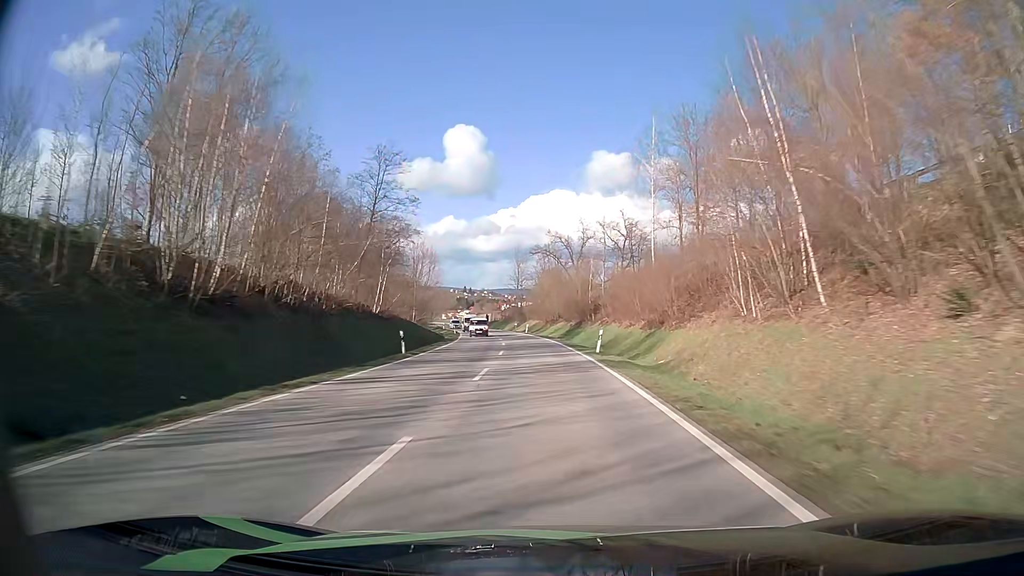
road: secondary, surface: asphalt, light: Day
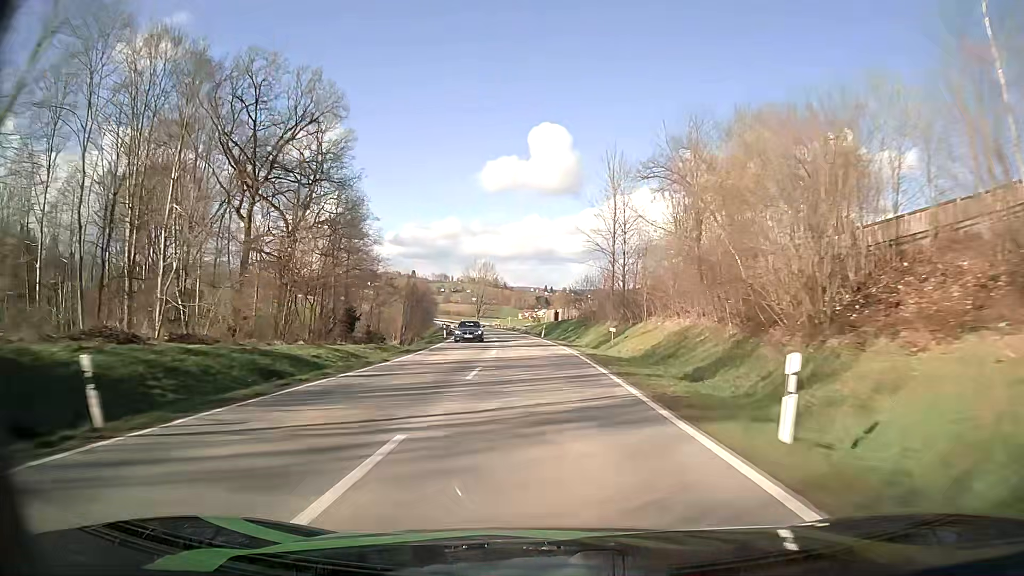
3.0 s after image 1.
(-4.1, +72.0) m; -7°
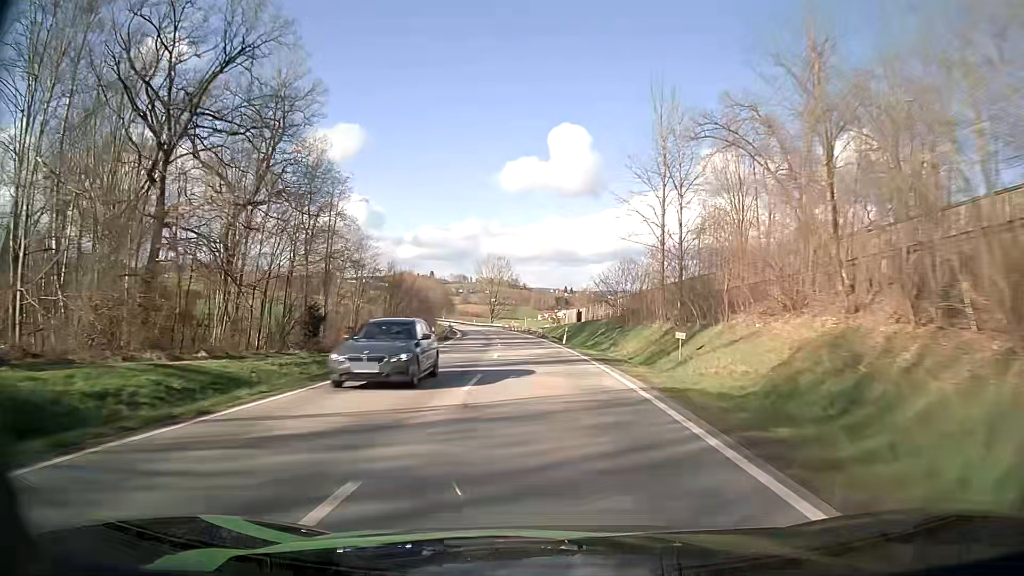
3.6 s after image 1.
(-0.2, +14.5) m; -2°
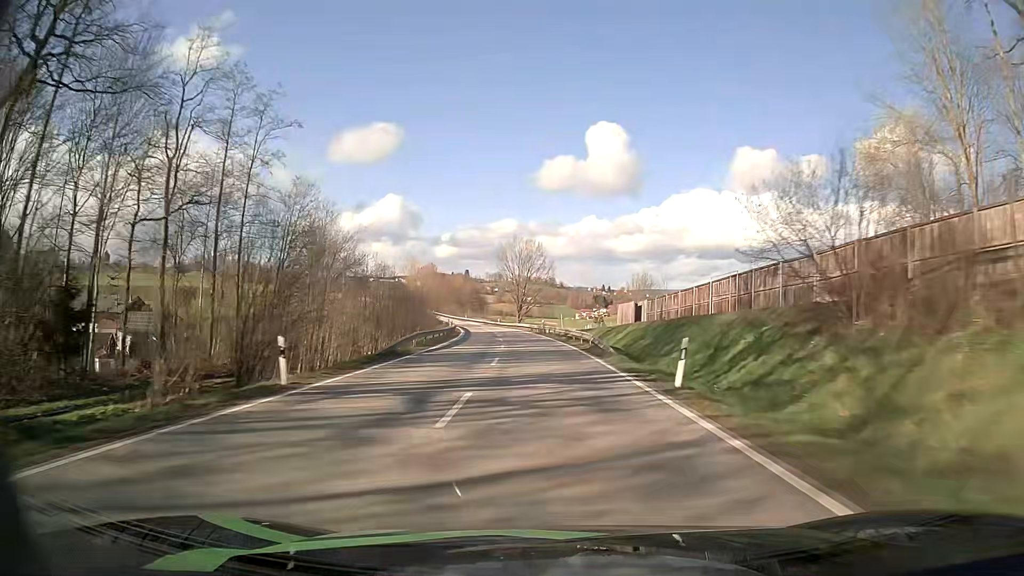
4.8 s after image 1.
(-0.8, +29.2) m; -3°
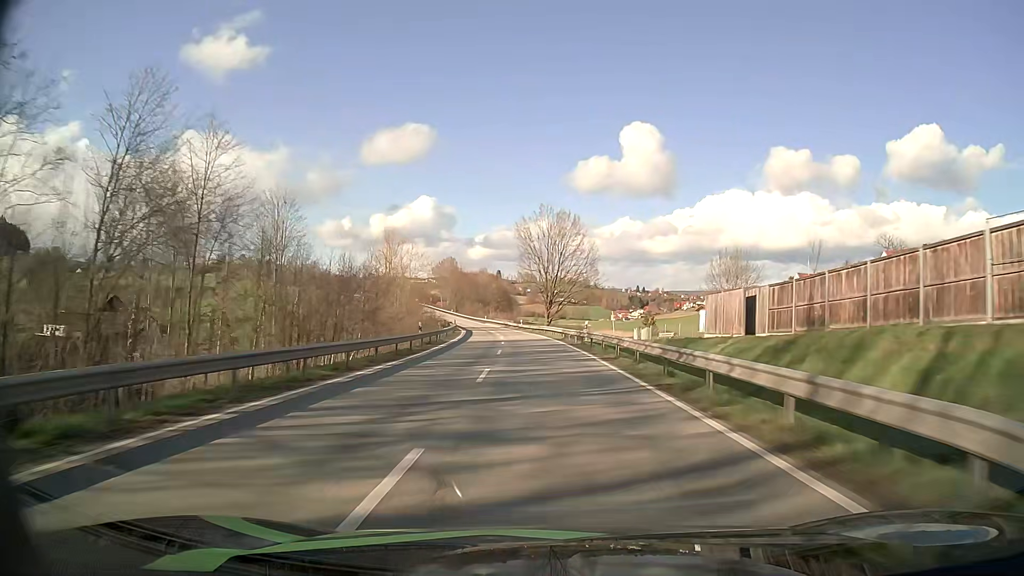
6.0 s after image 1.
(-0.7, +29.6) m; -3°
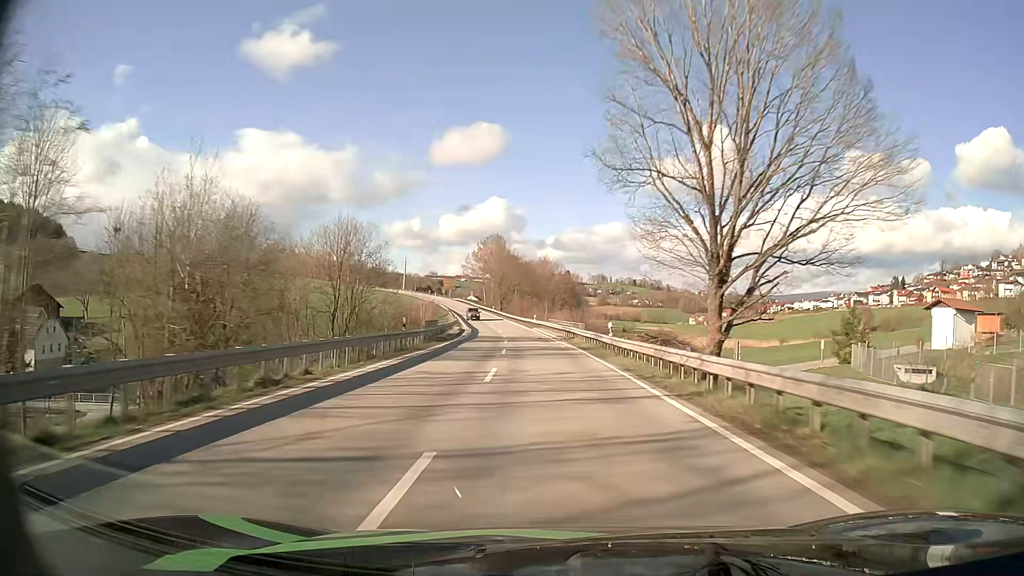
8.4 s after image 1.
(-3.1, +60.2) m; -6°
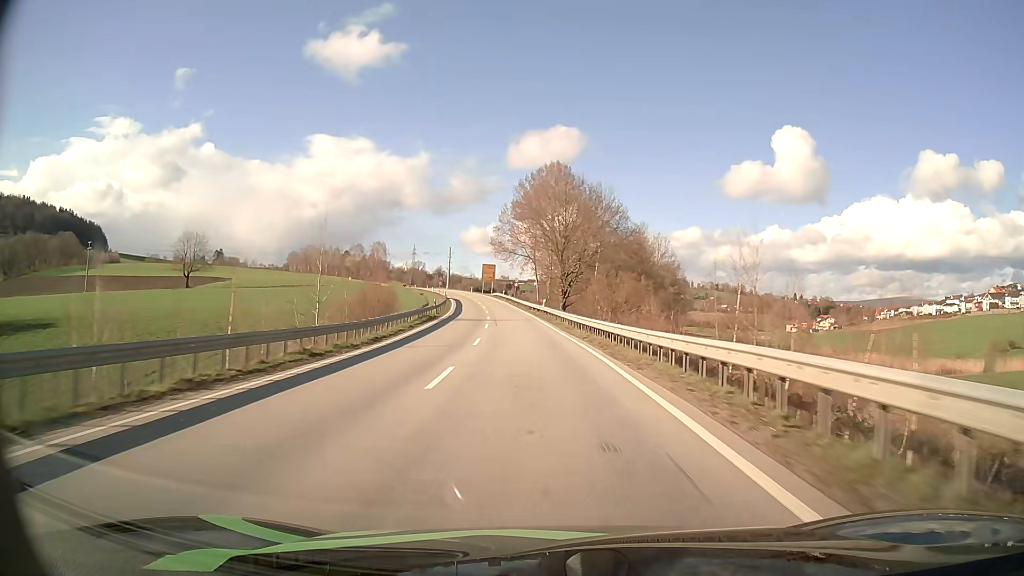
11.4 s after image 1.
(-4.0, +75.6) m; -7°
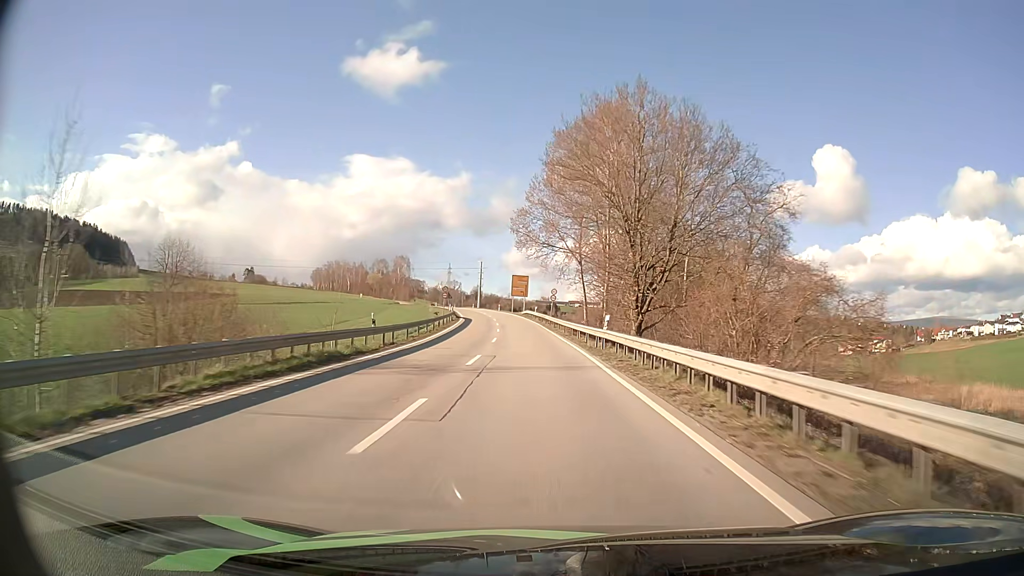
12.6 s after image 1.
(-0.9, +28.8) m; -4°
(0, +10) (0, +20) (-1, +30) (-1, +40) (-2, +50) (-3, +60) (-4, +70) (-5, +80) (-7, +90) (-8, +100) m
